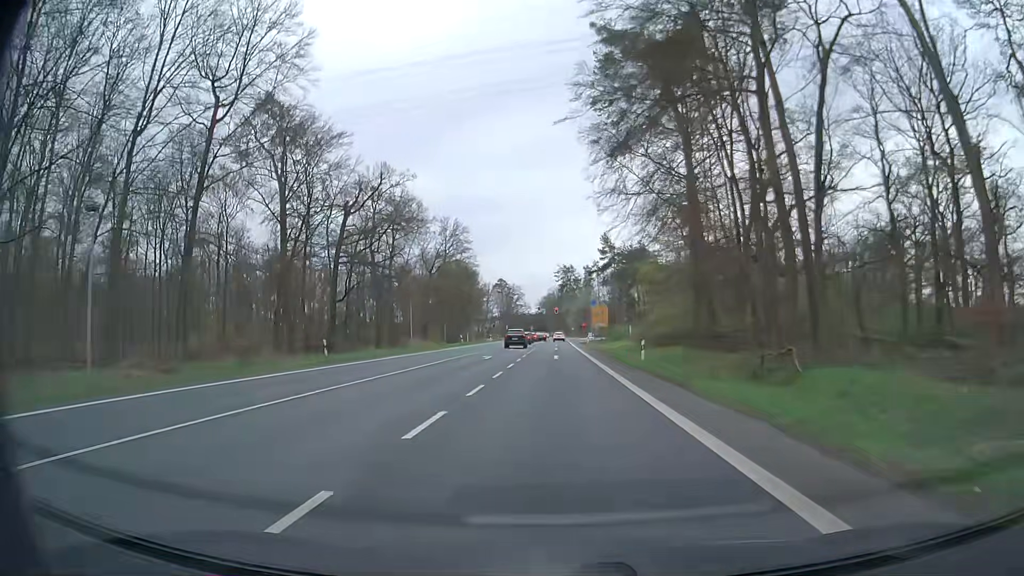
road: primary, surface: asphalt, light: Day
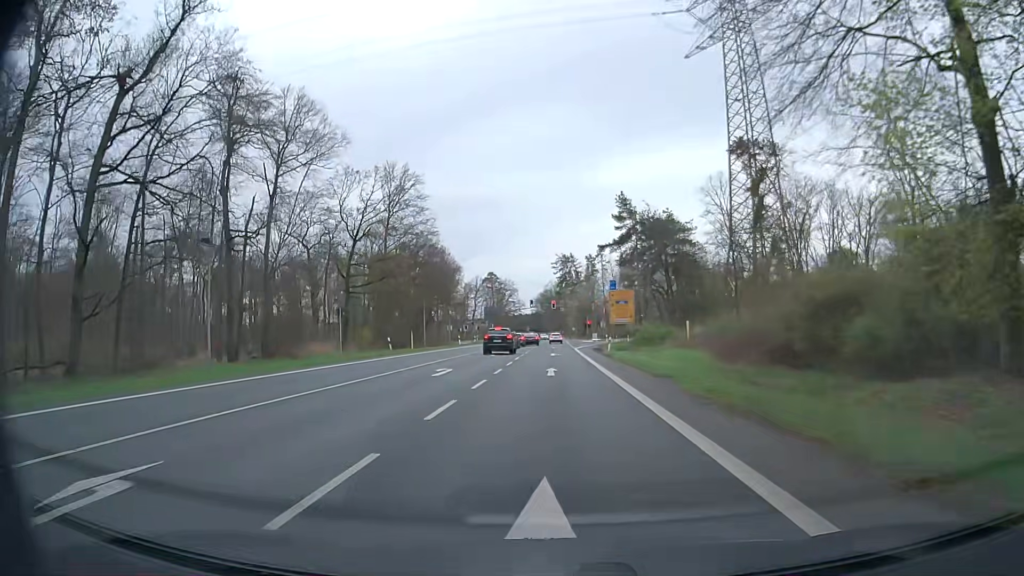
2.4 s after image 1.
(-0.2, +34.6) m; 0°
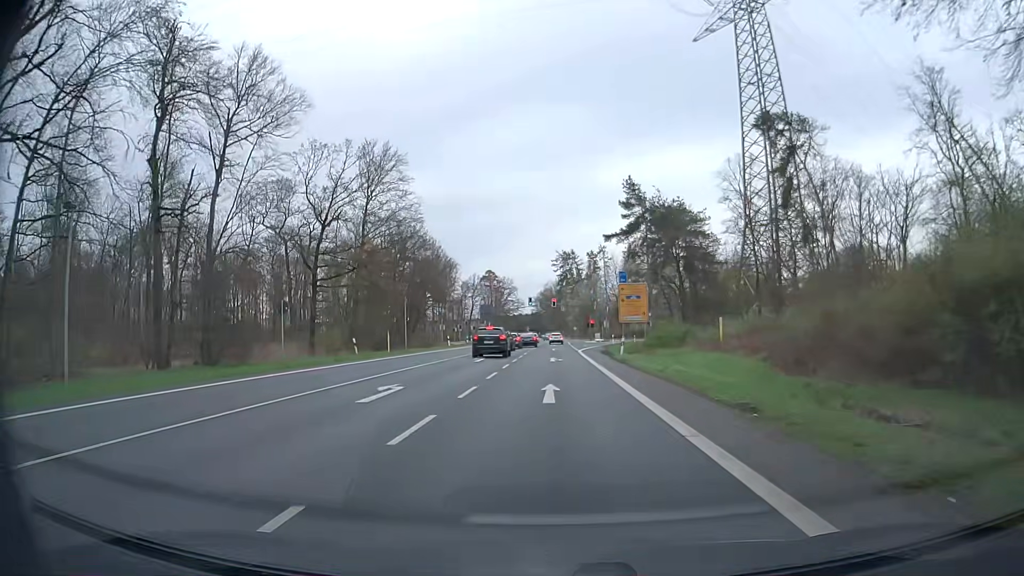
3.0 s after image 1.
(-0.1, +8.4) m; -1°
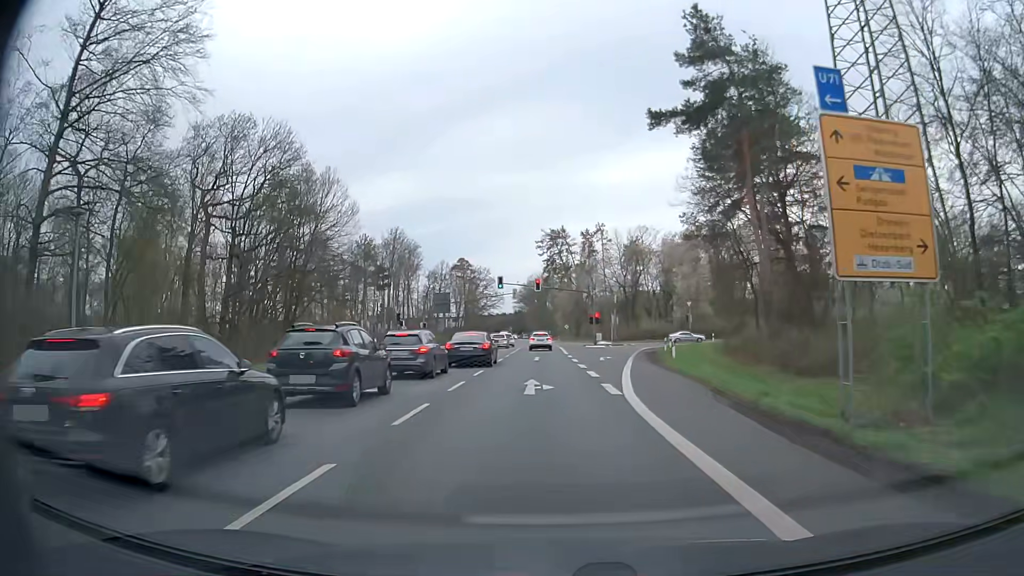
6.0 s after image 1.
(+0.5, +40.8) m; +2°
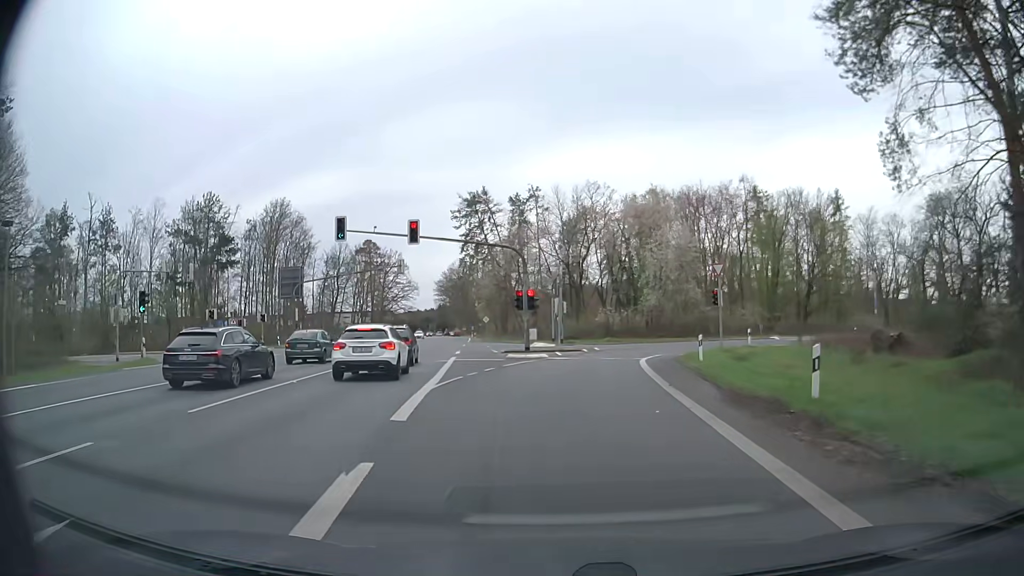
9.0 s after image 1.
(+1.9, +35.3) m; +6°
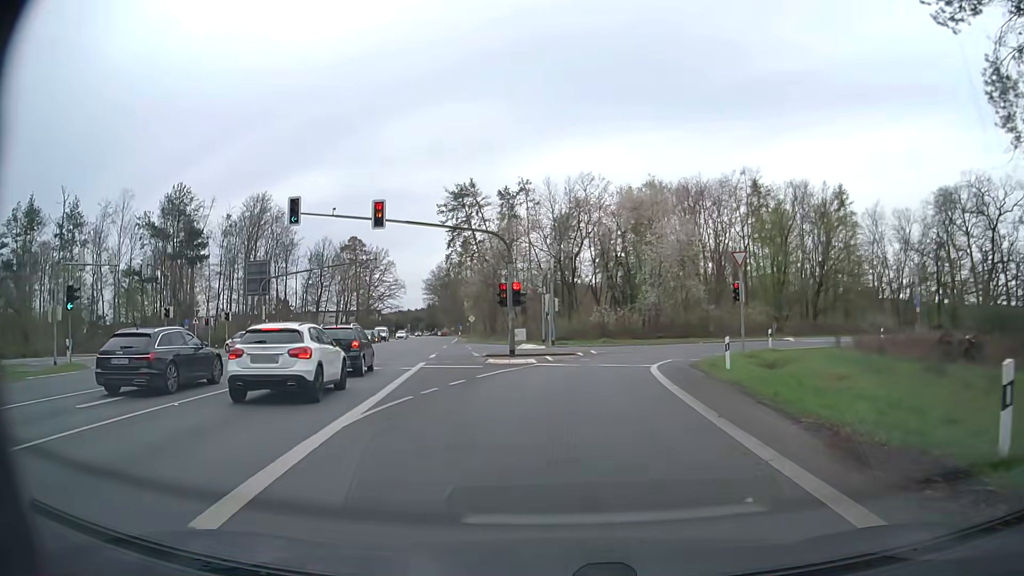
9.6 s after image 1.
(0.0, +5.5) m; +1°
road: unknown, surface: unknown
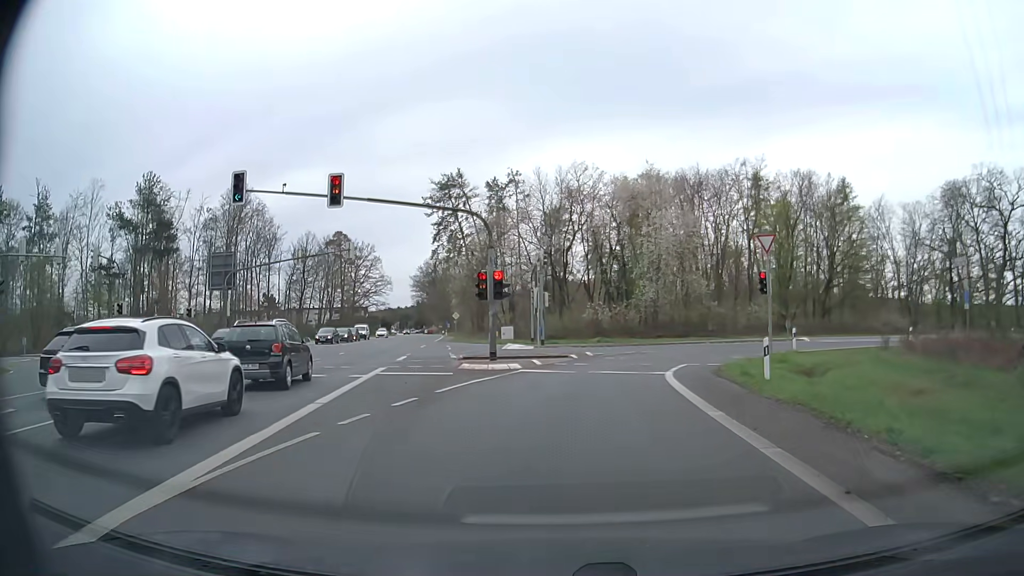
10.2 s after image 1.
(0.0, +4.9) m; 0°
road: secondary_link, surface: asphalt
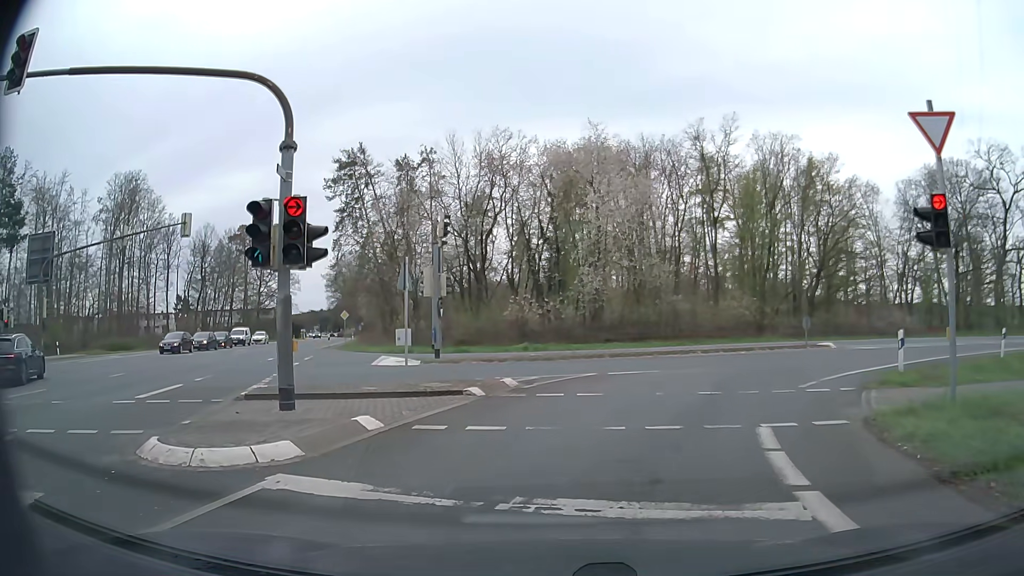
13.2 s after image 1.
(+0.7, +14.4) m; +6°
